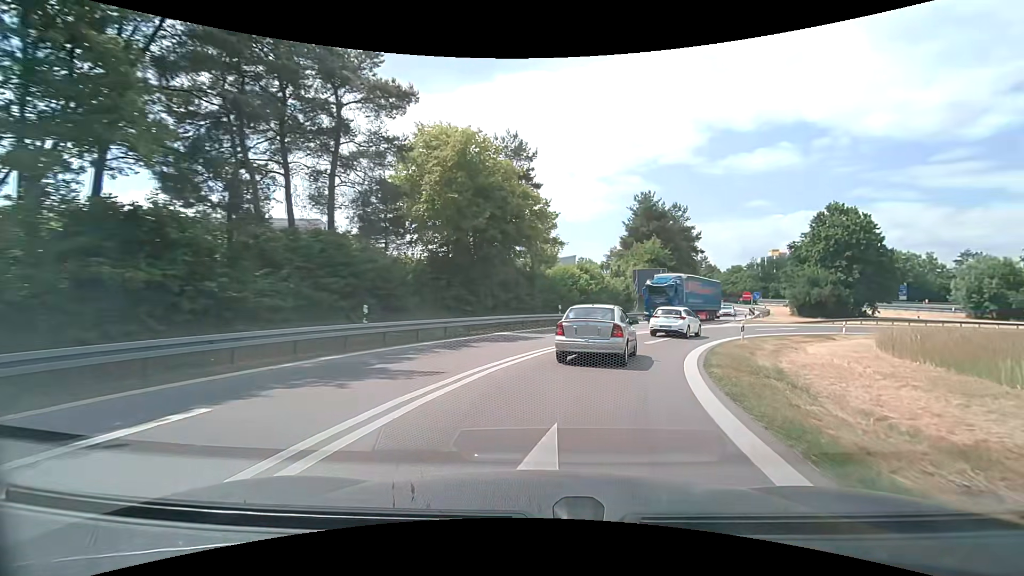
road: motorway_link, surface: asphalt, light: Day
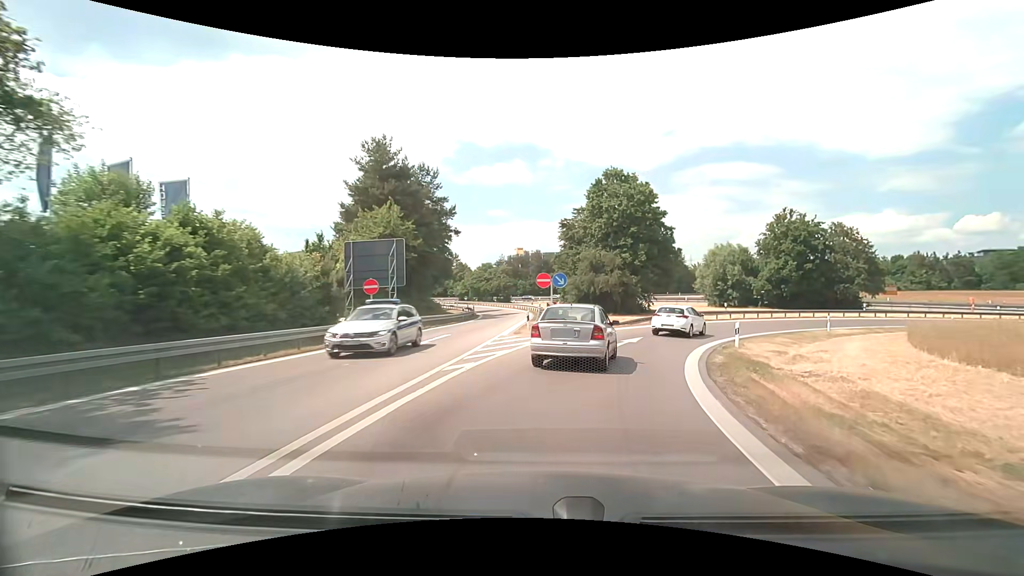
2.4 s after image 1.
(+6.7, +25.8) m; +28°
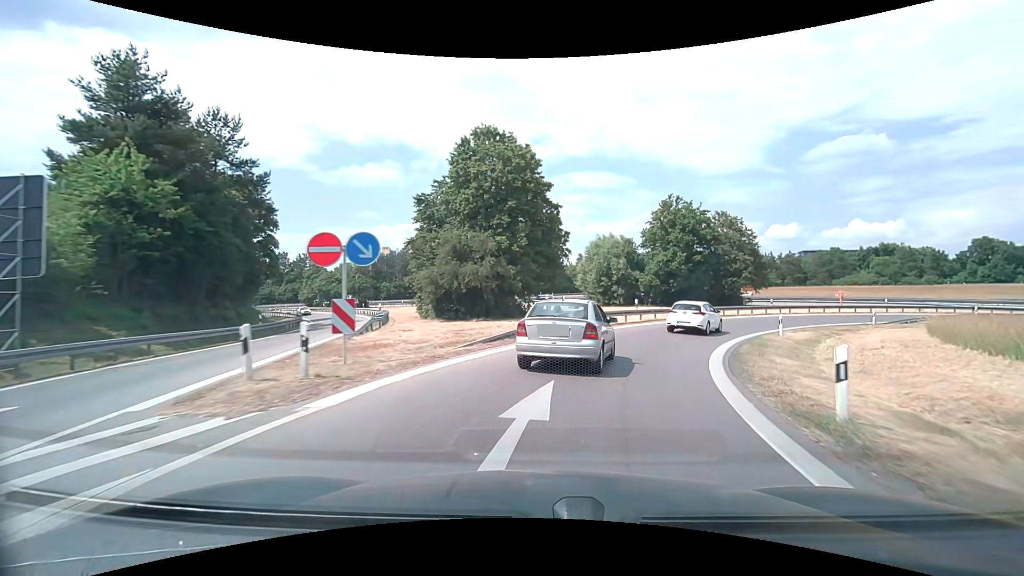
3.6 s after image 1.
(+1.8, +14.1) m; +14°
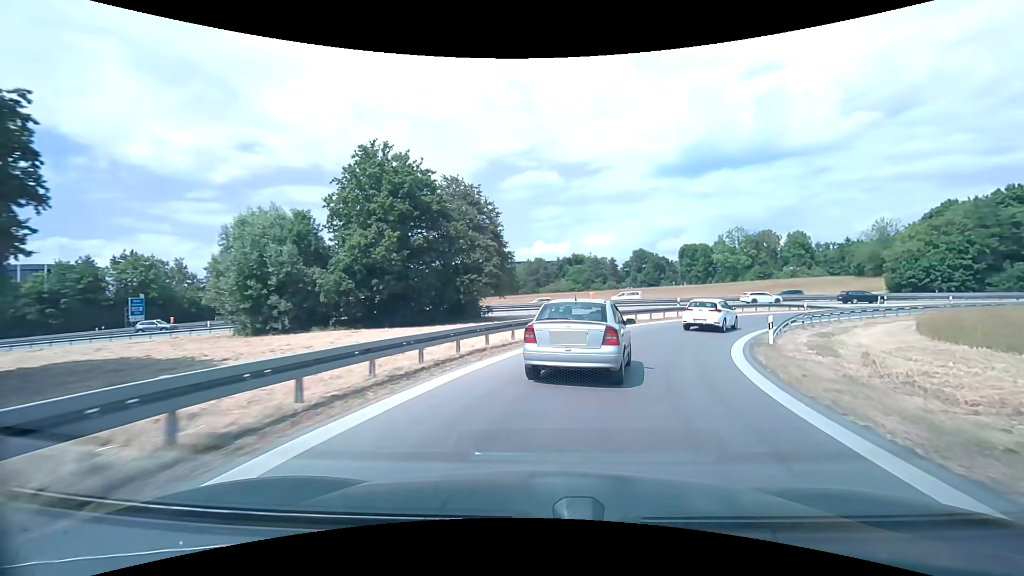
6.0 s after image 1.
(+7.0, +26.2) m; +31°
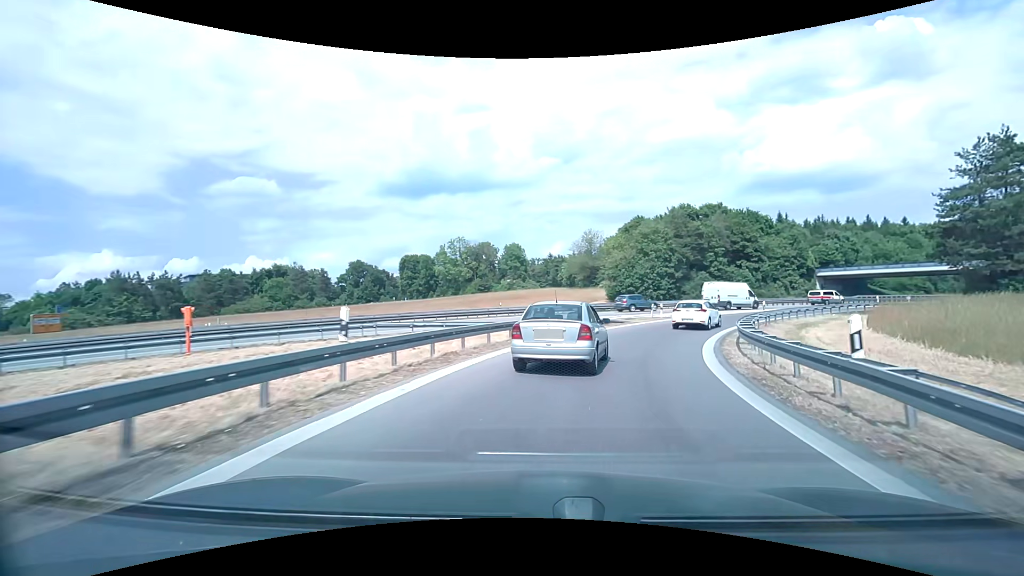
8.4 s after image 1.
(+6.9, +25.2) m; +31°
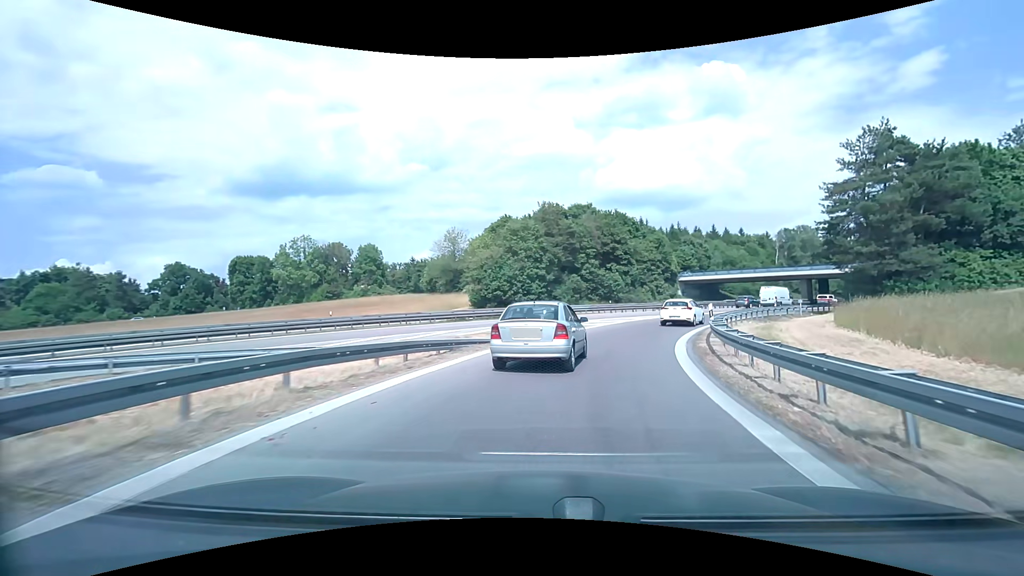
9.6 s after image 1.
(+1.8, +13.7) m; +15°
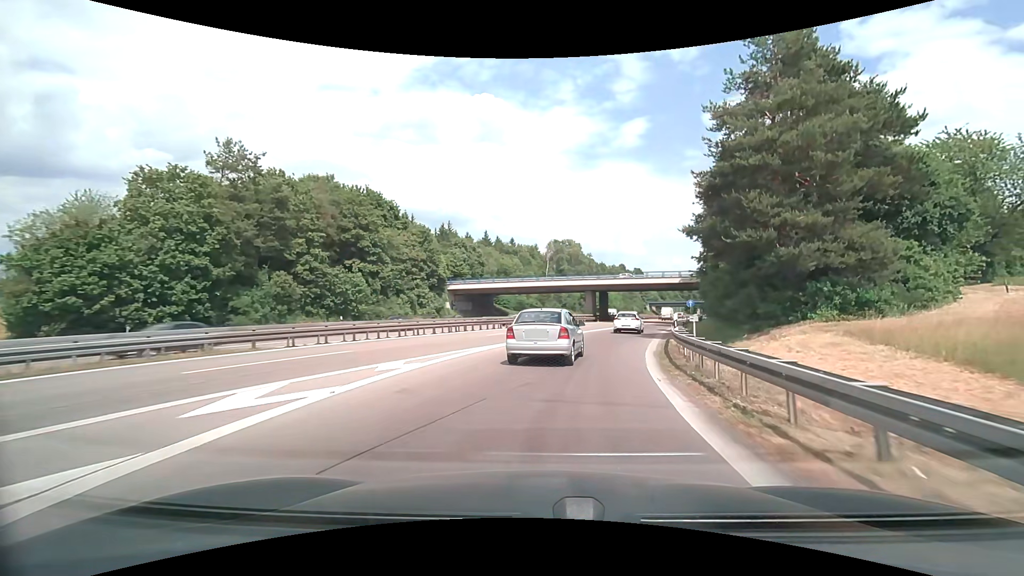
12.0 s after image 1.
(+7.1, +29.1) m; +26°
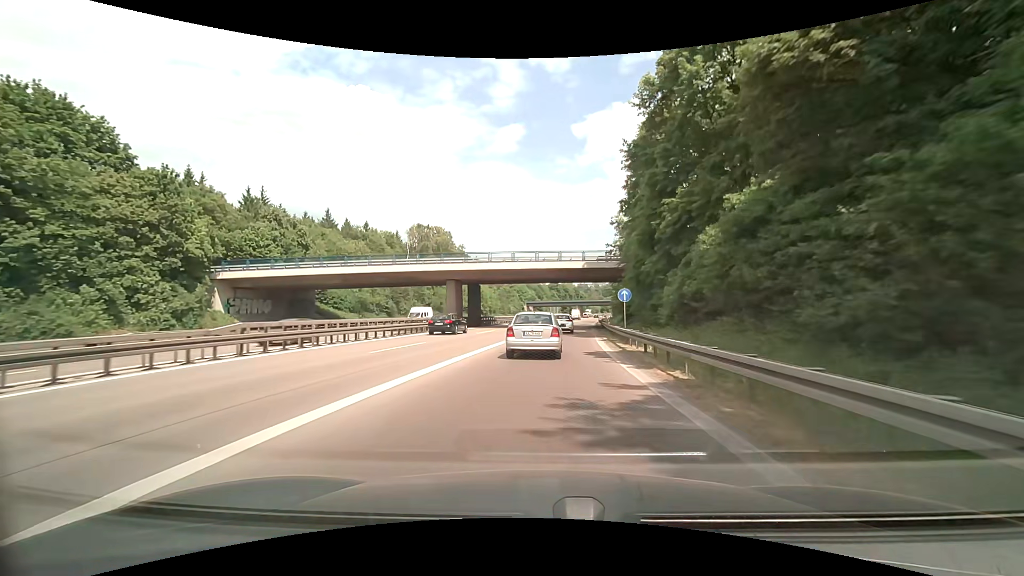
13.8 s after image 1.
(+3.9, +27.5) m; +14°
(0, +10) (+1, +20) (+1, +30) (+2, +40) (+2, +50) (+3, +60) (+3, +70) (+4, +80) (+4, +90) (+5, +100) m
